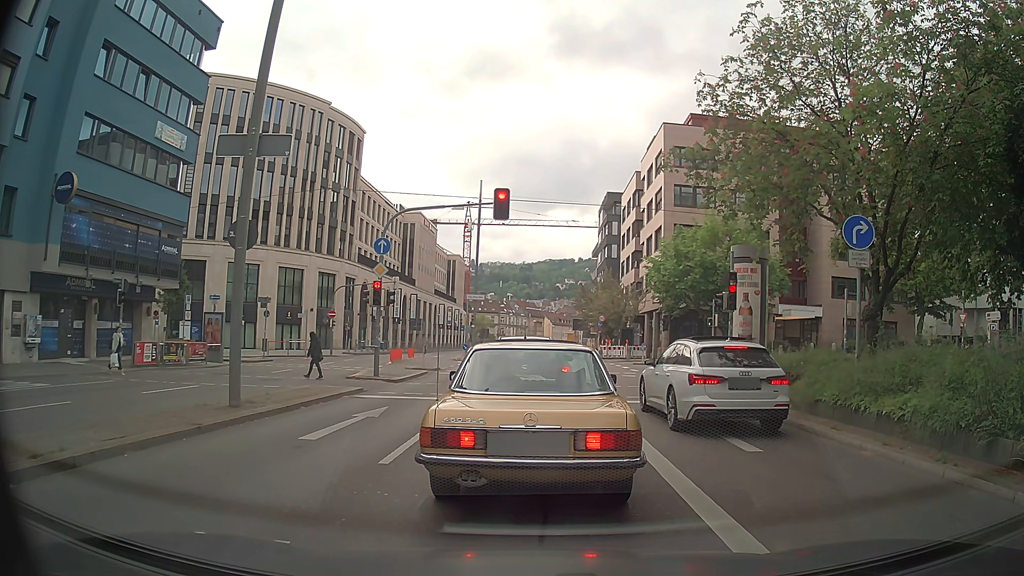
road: primary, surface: asphalt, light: Day
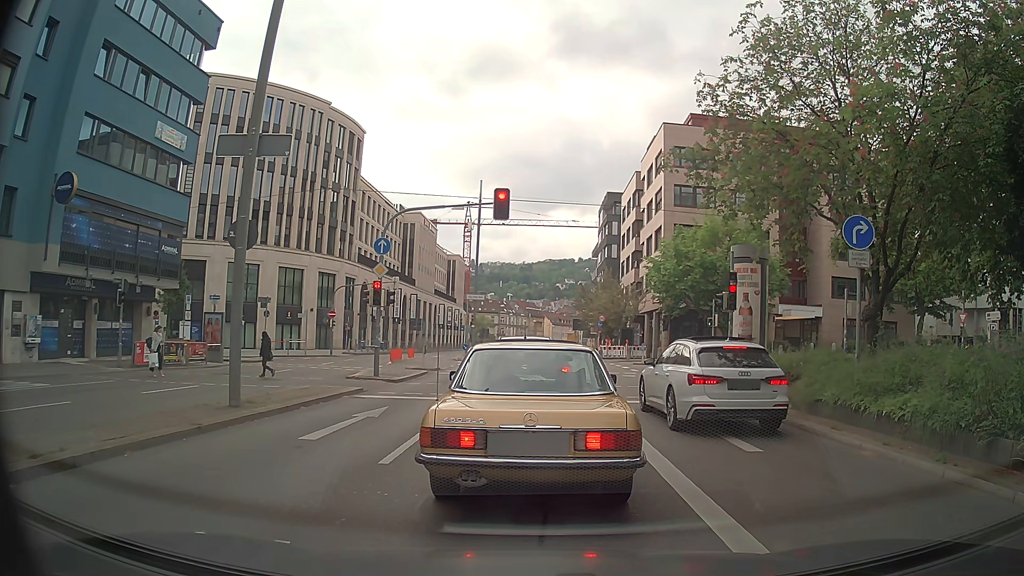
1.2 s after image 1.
(0.0, 0.0) m; 0°
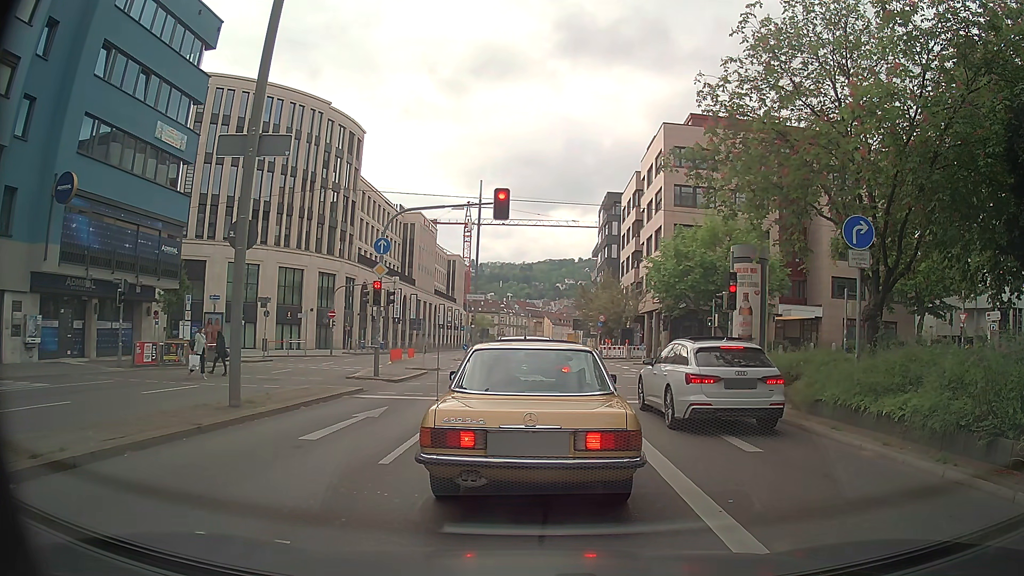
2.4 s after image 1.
(0.0, 0.0) m; 0°
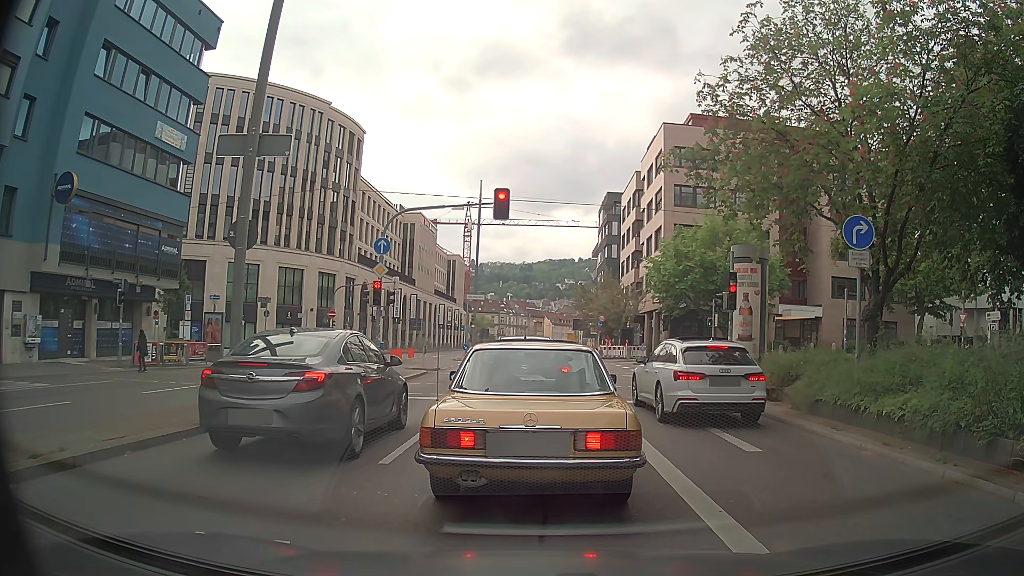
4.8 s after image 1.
(0.0, 0.0) m; 0°
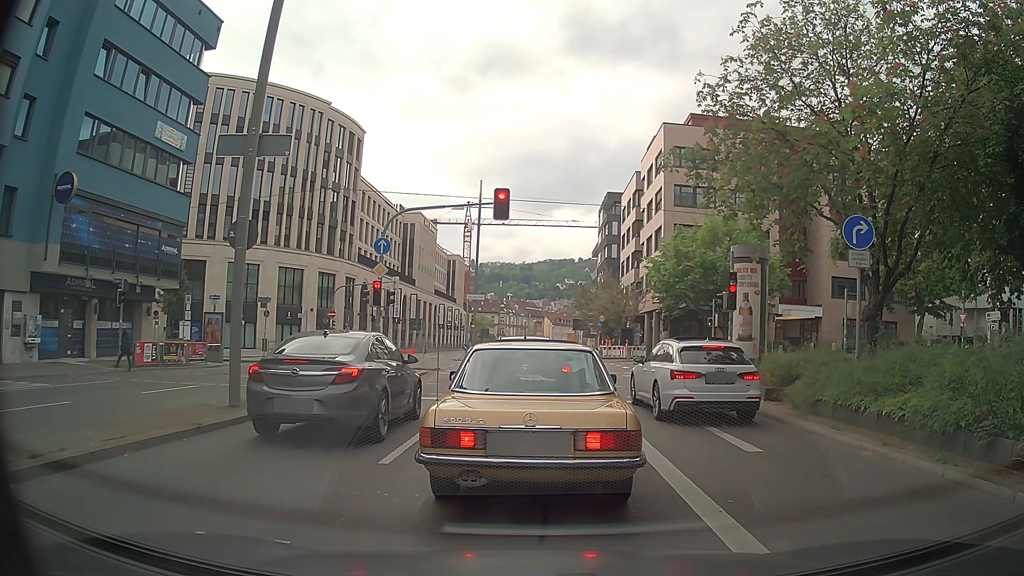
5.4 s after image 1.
(0.0, 0.0) m; 0°
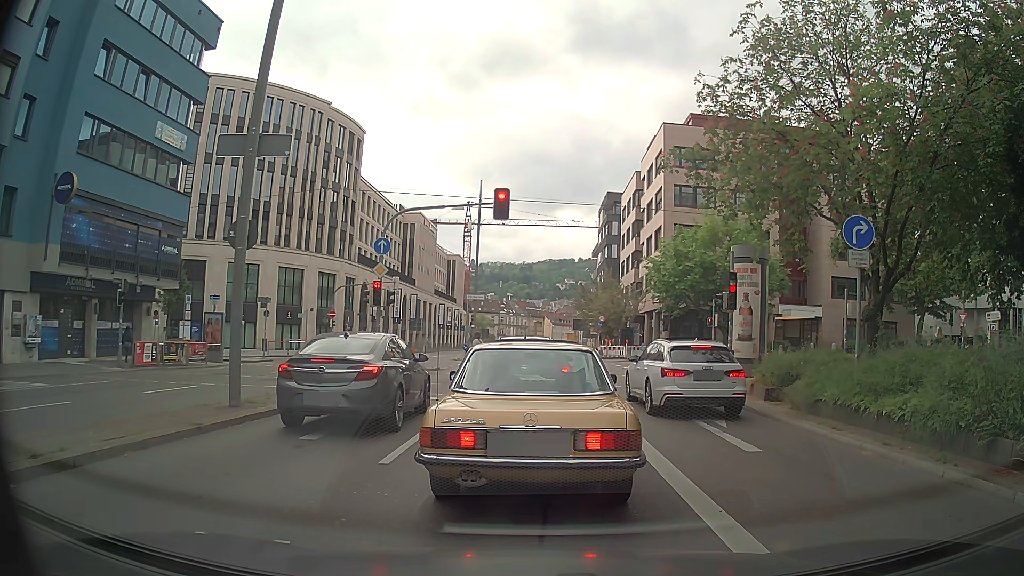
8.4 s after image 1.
(0.0, 0.0) m; 0°
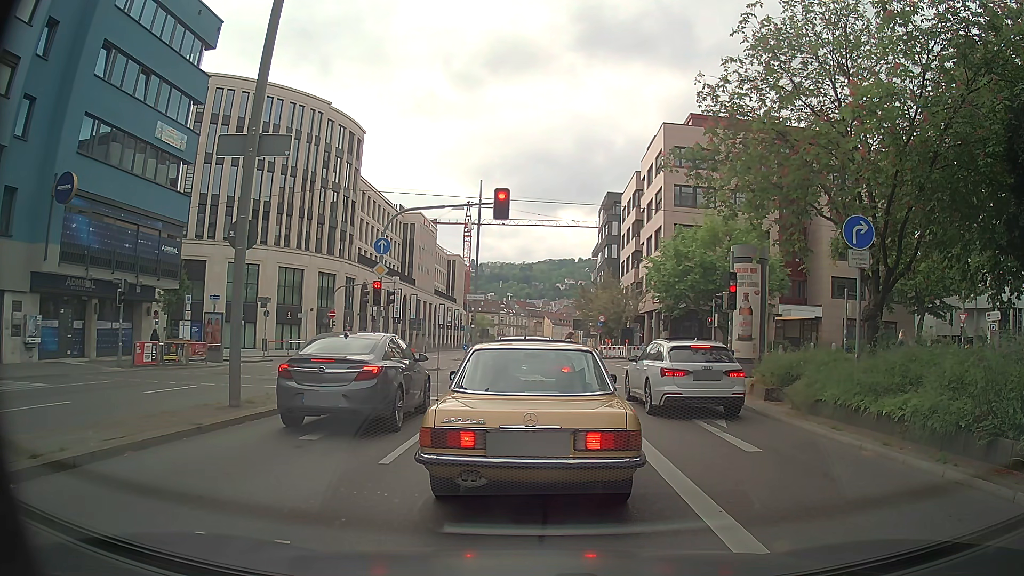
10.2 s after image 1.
(0.0, 0.0) m; 0°
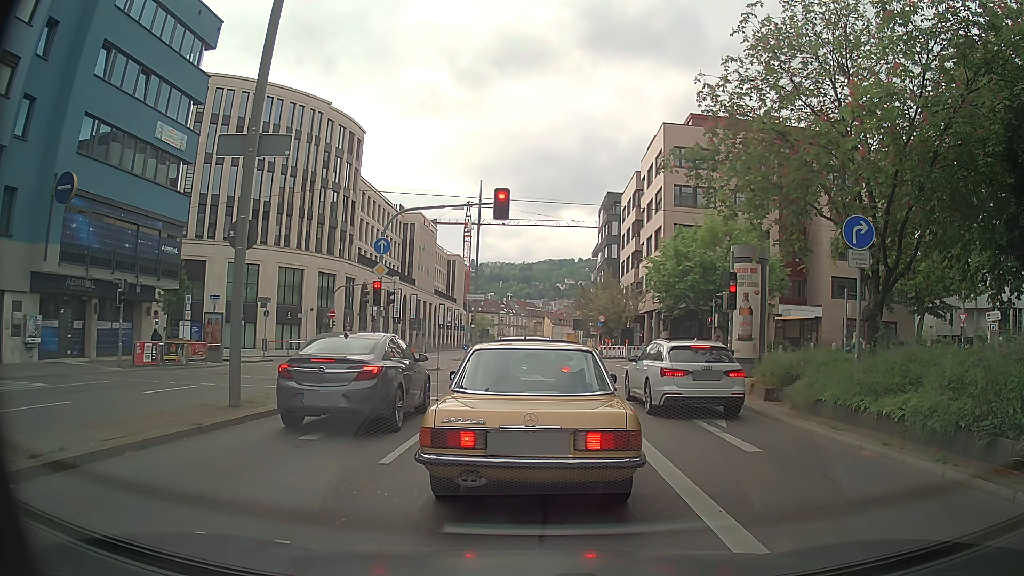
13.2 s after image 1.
(0.0, 0.0) m; 0°
